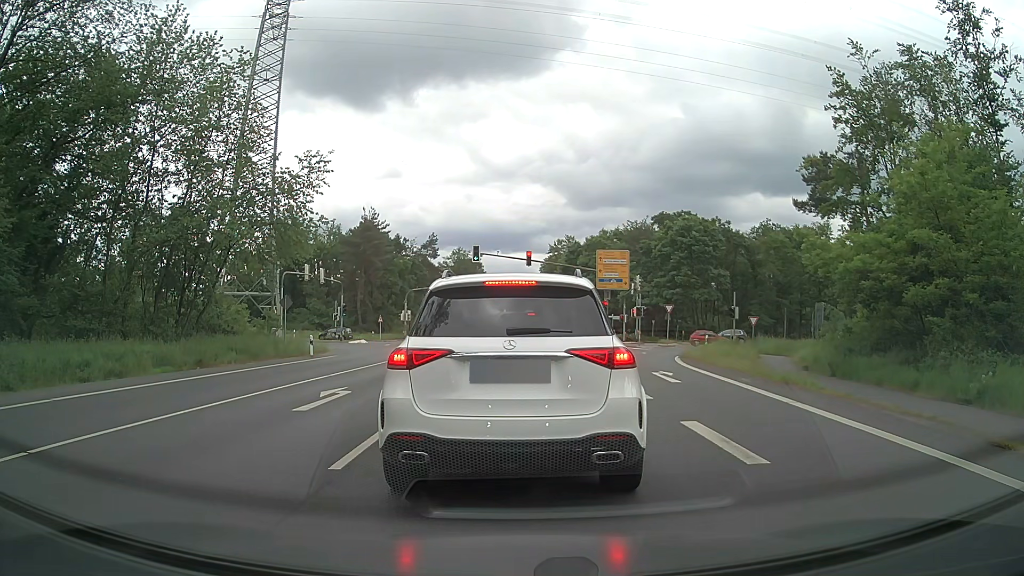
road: primary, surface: asphalt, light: Day
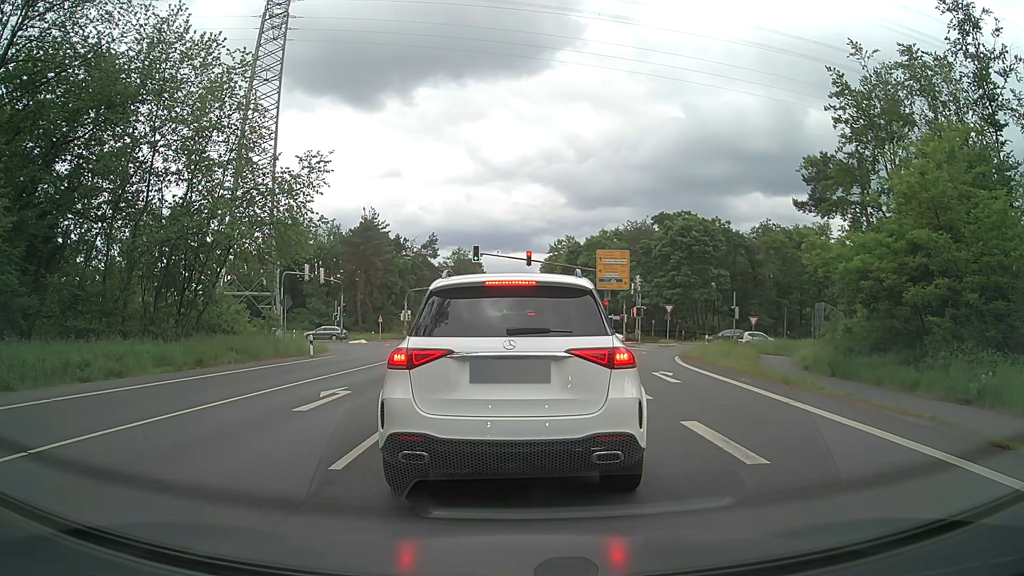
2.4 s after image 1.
(0.0, 0.0) m; 0°
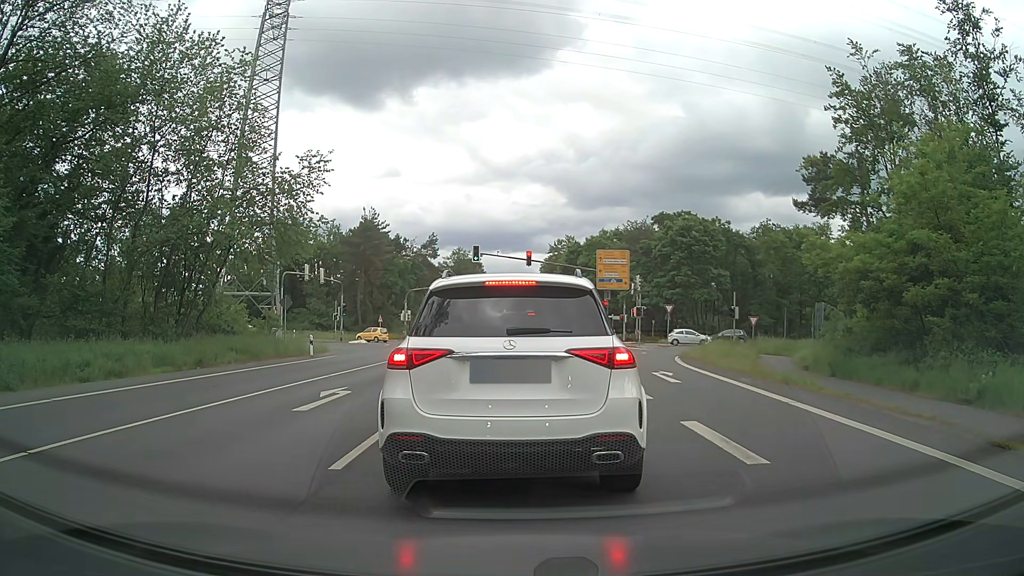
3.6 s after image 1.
(0.0, 0.0) m; 0°
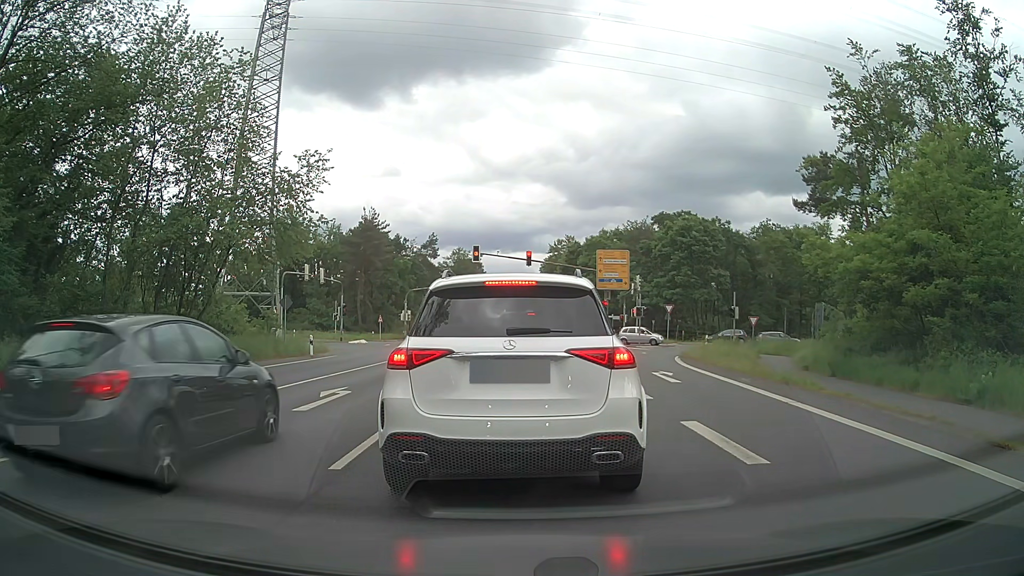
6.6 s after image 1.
(0.0, 0.0) m; 0°
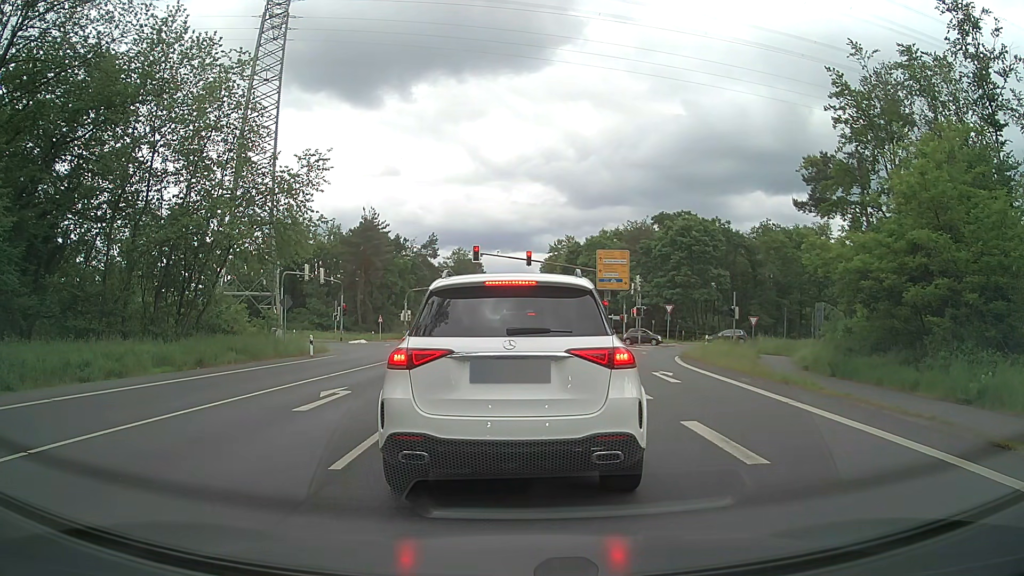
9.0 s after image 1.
(0.0, 0.0) m; 0°
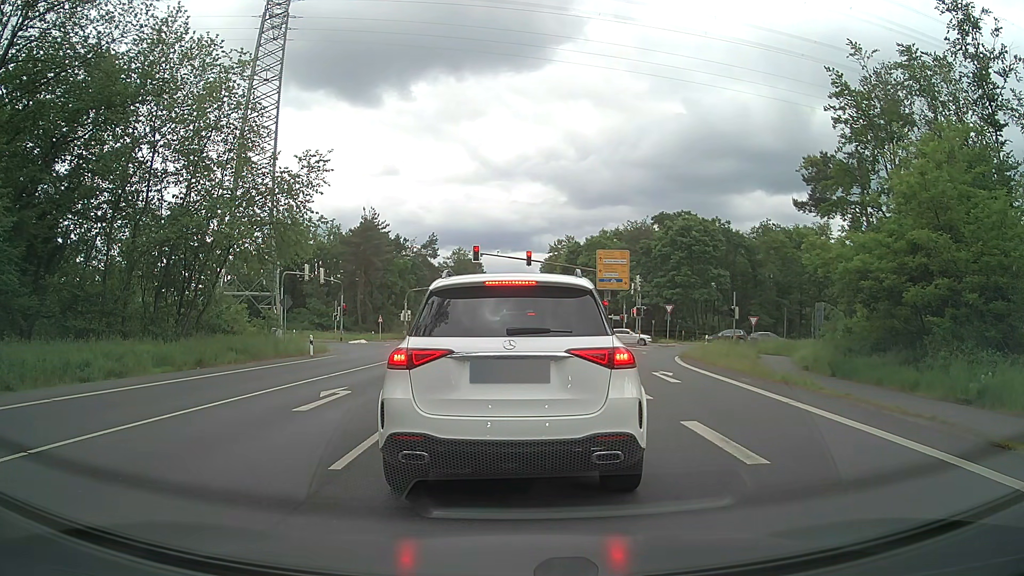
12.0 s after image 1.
(0.0, 0.0) m; 0°
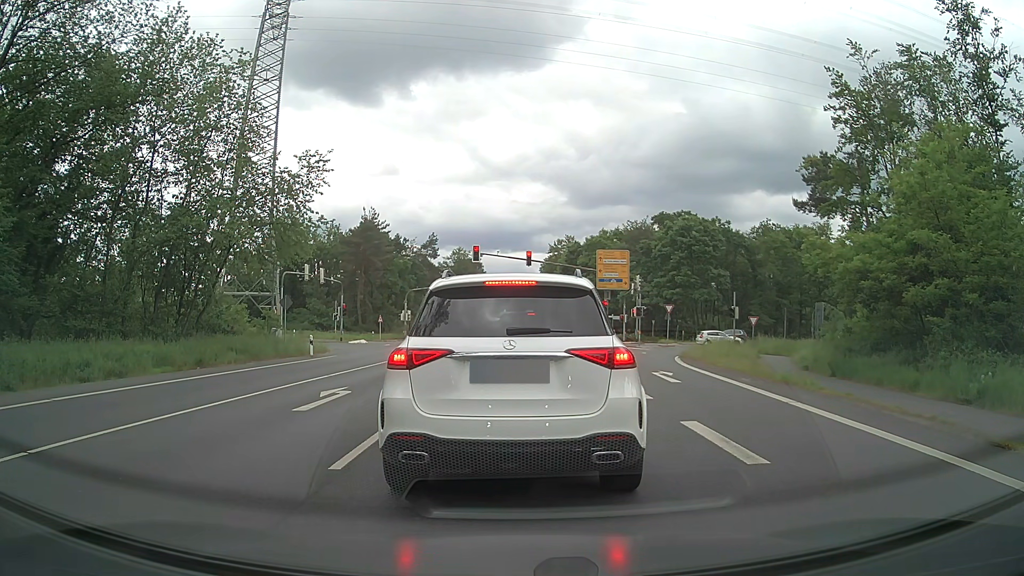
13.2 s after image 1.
(0.0, 0.0) m; 0°
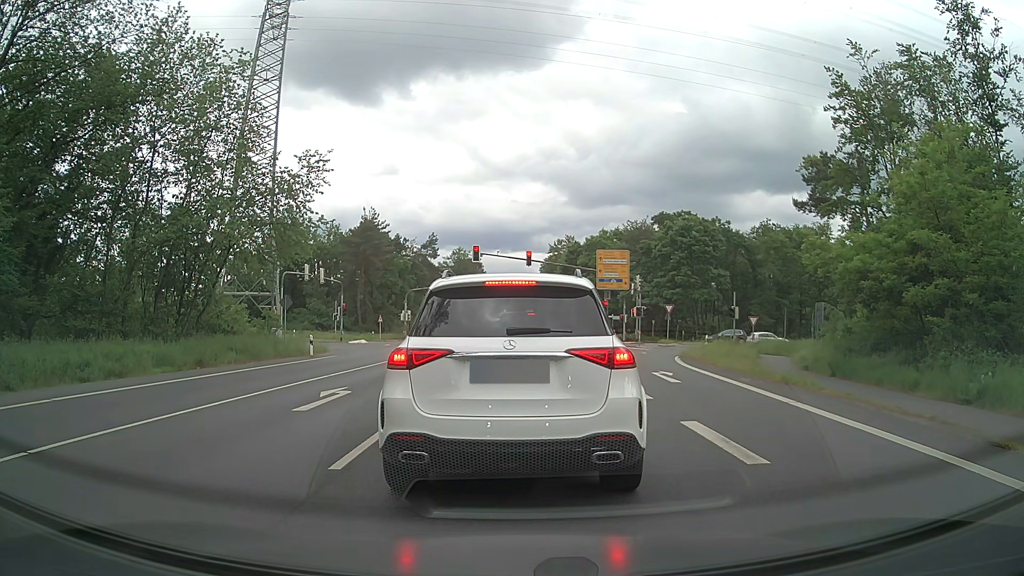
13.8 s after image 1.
(0.0, 0.0) m; 0°
(0, +10) (0, +20) (0, +30) (0, +40) (+1, +50) (+1, +60) (+1, +70) (+1, +80) (+1, +90) (+1, +100) m
